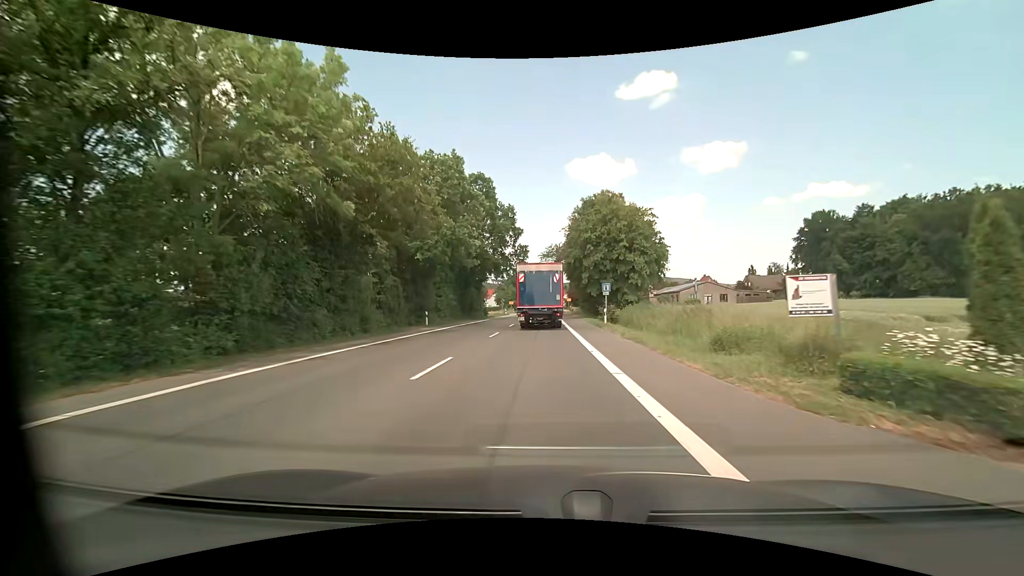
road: primary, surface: asphalt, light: Day
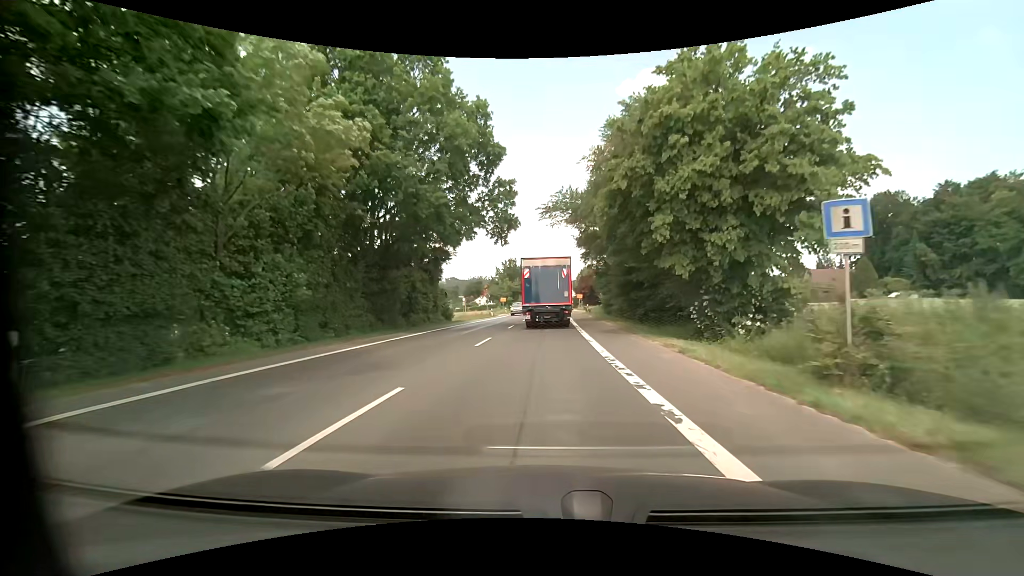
(0.0, +29.3) m; 0°
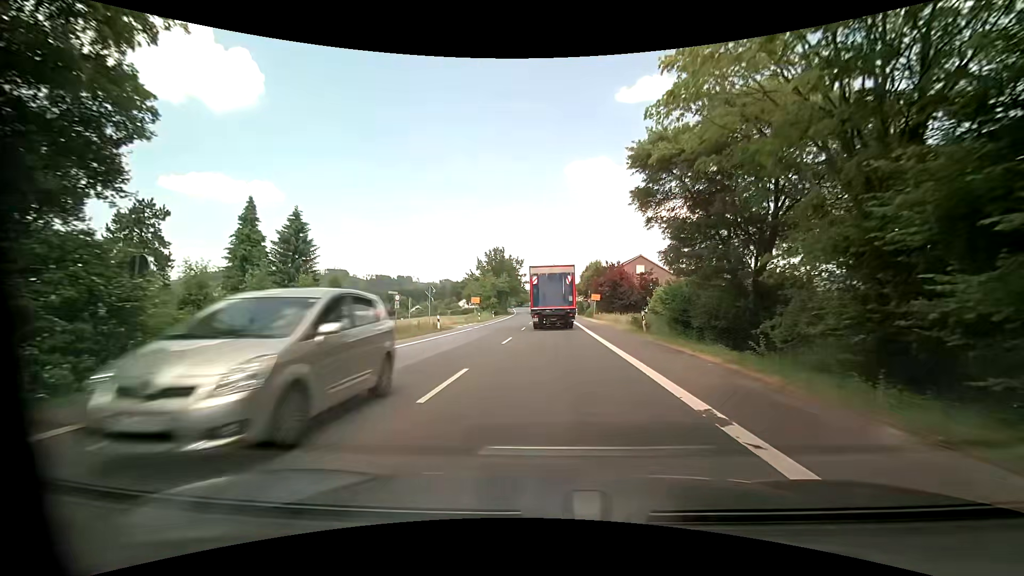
(-0.3, +32.7) m; 0°
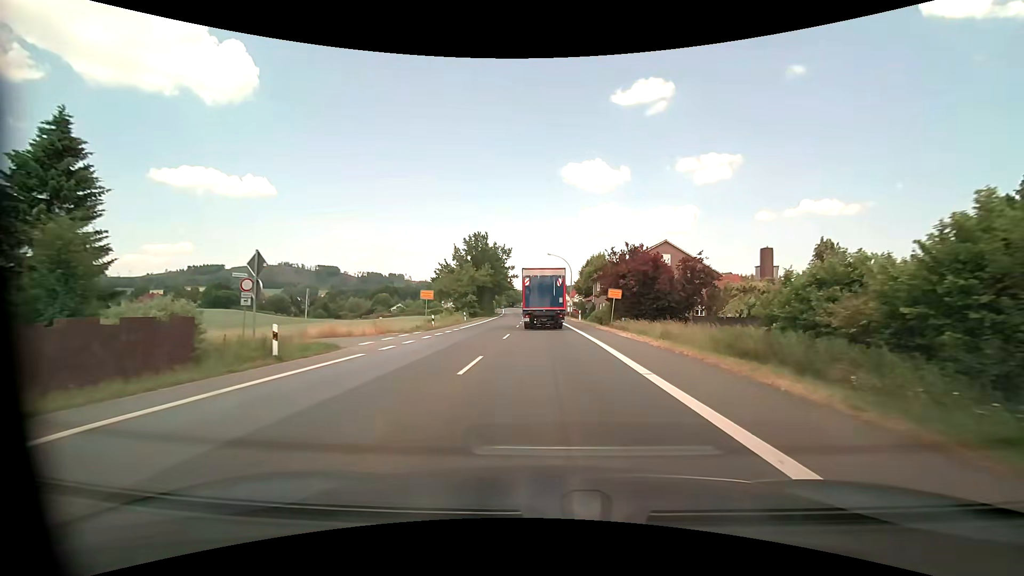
(+0.1, +20.8) m; 0°
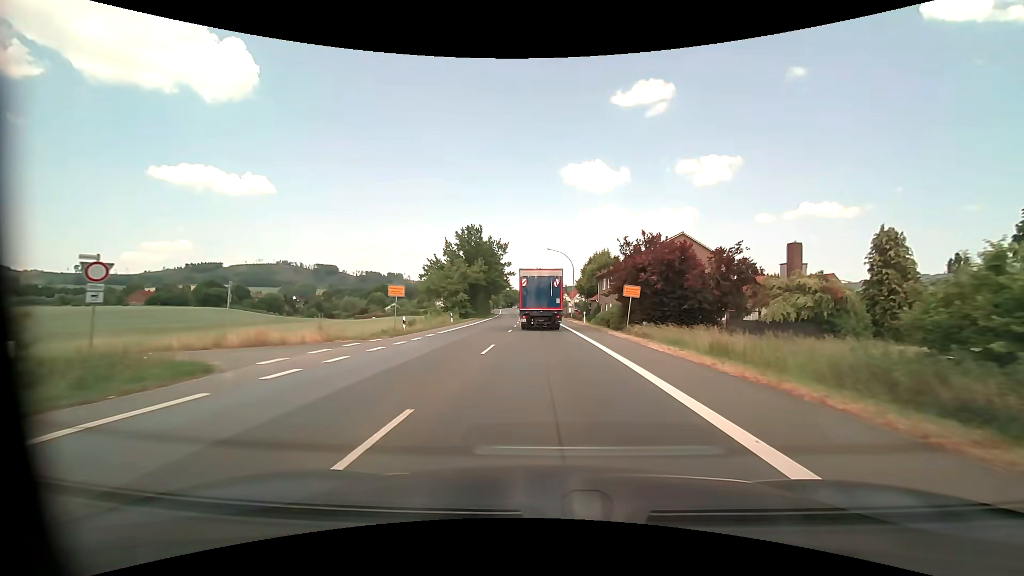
(0.0, +7.4) m; +1°
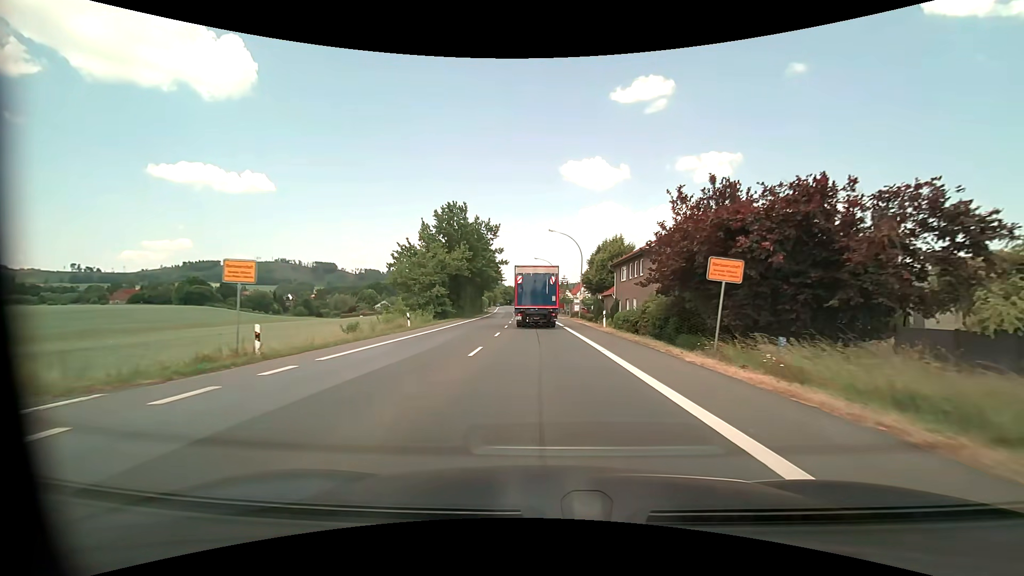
(0.0, +15.2) m; 0°
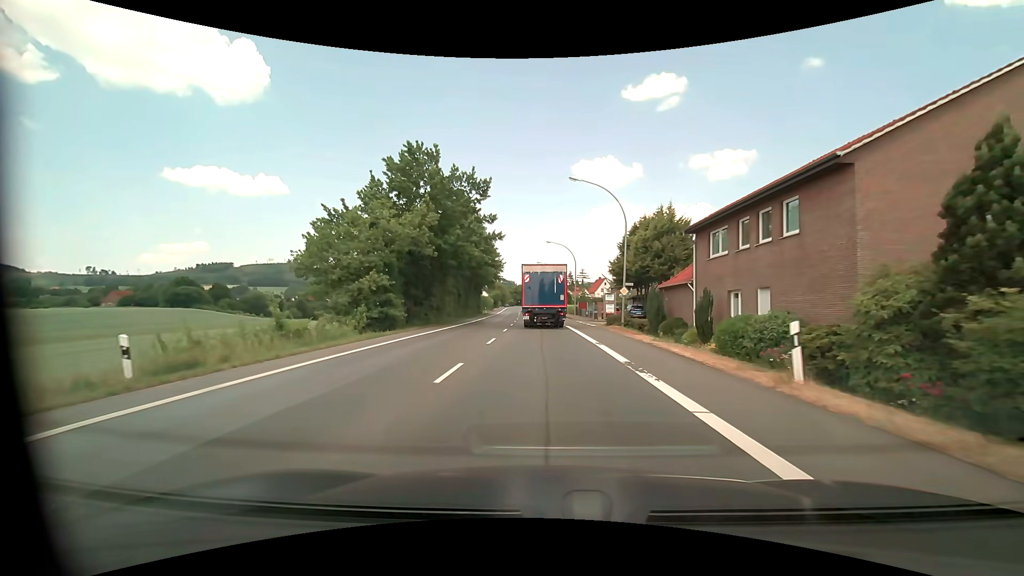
(-0.3, +22.8) m; -2°
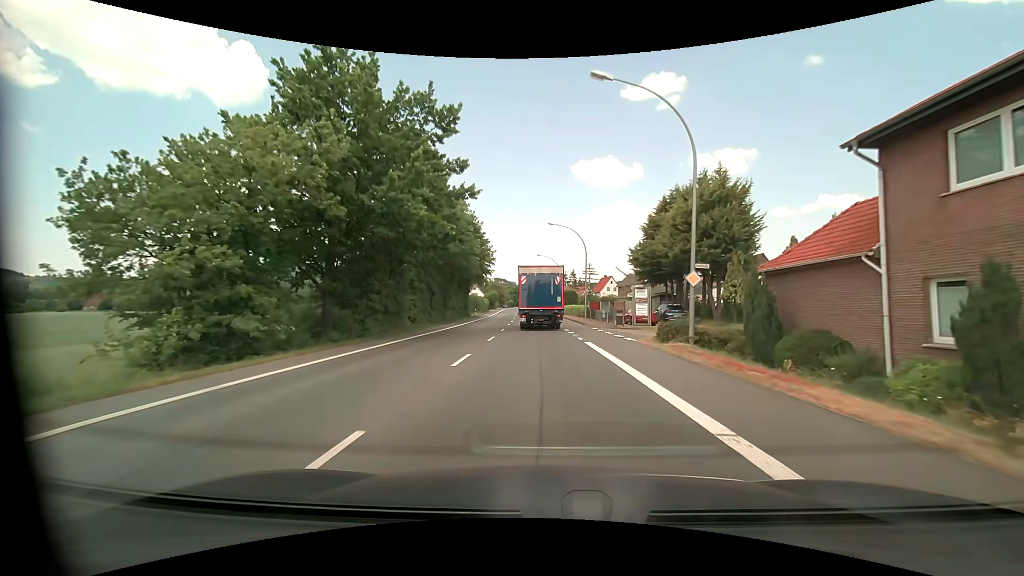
(0.0, +15.0) m; 0°
(0, +10) (0, +20) (0, +30) (0, +40) (-1, +50) (-1, +60) (-2, +70) (-2, +80) (-3, +90) (-3, +100) m
